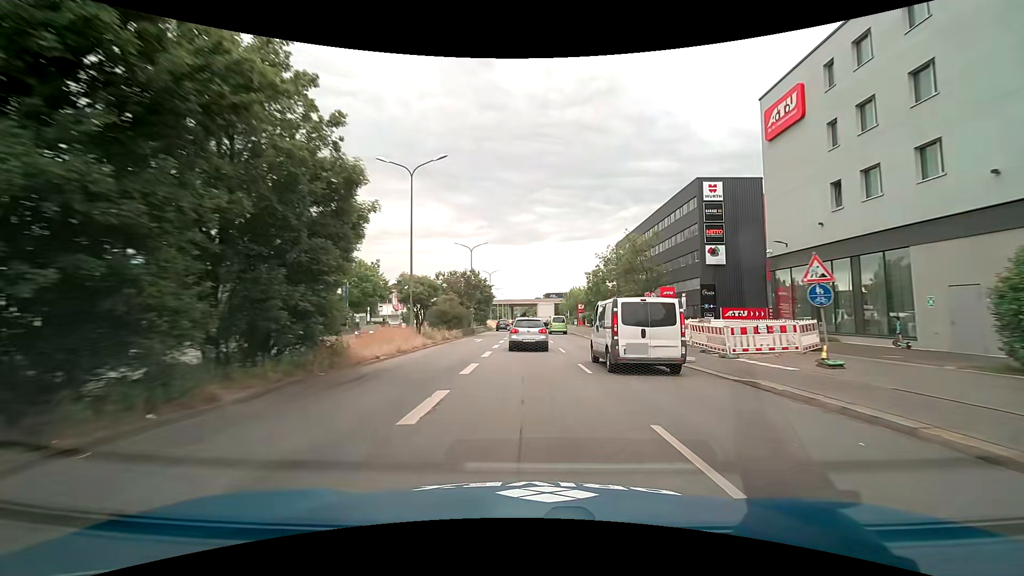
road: primary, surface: asphalt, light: Day
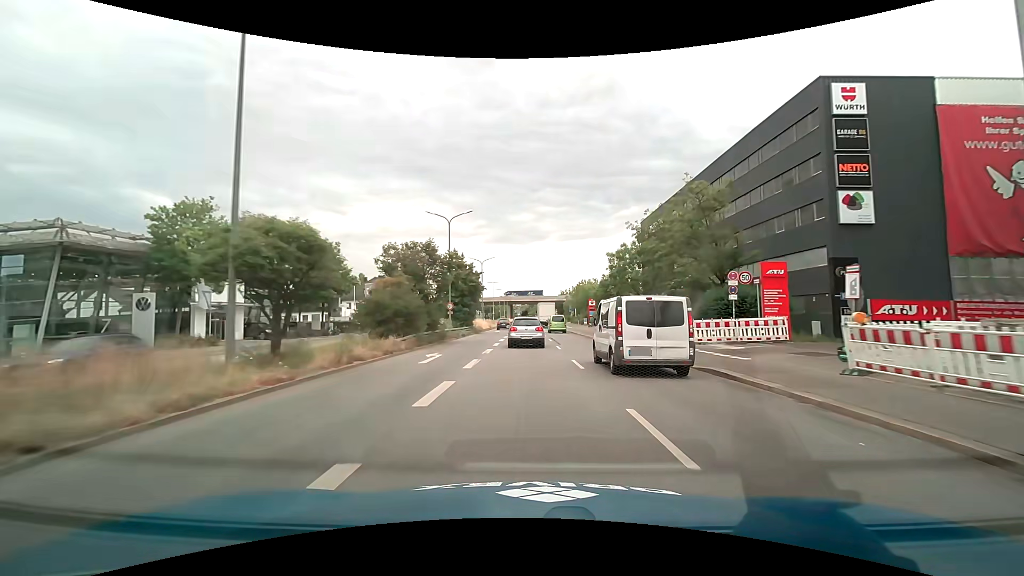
(0.0, +16.9) m; 0°
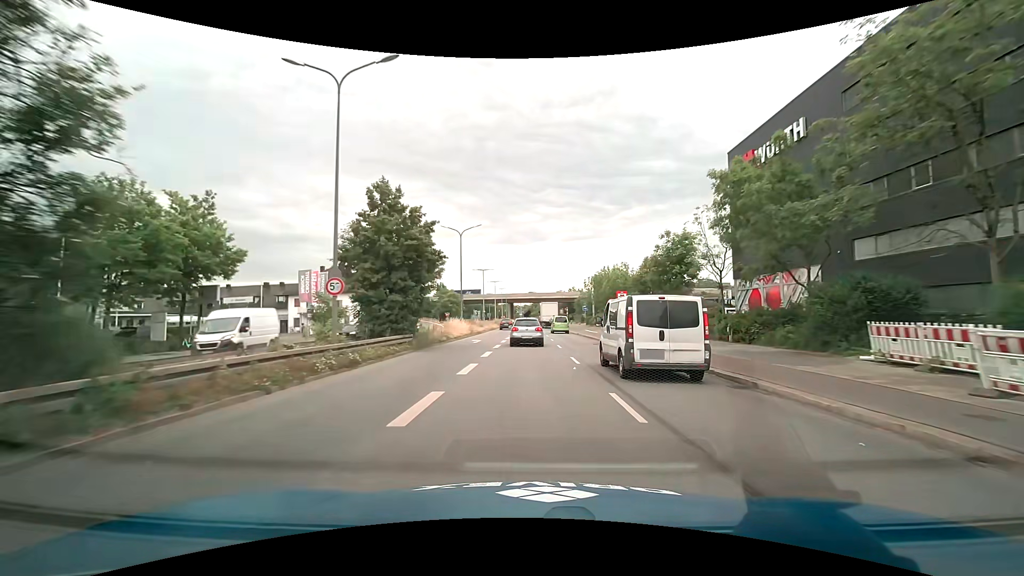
(-0.1, +25.4) m; 0°
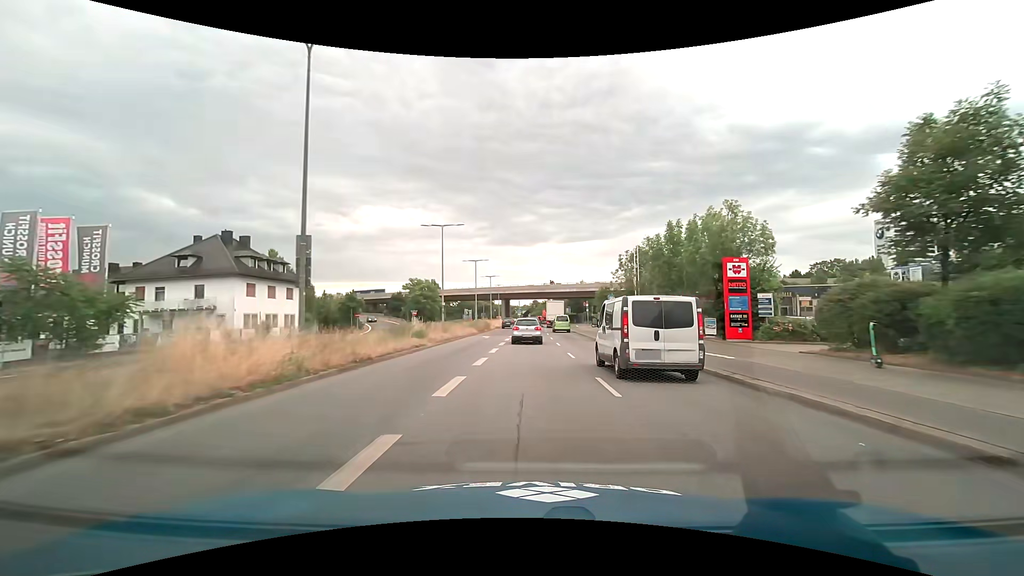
(+0.1, +33.6) m; 0°
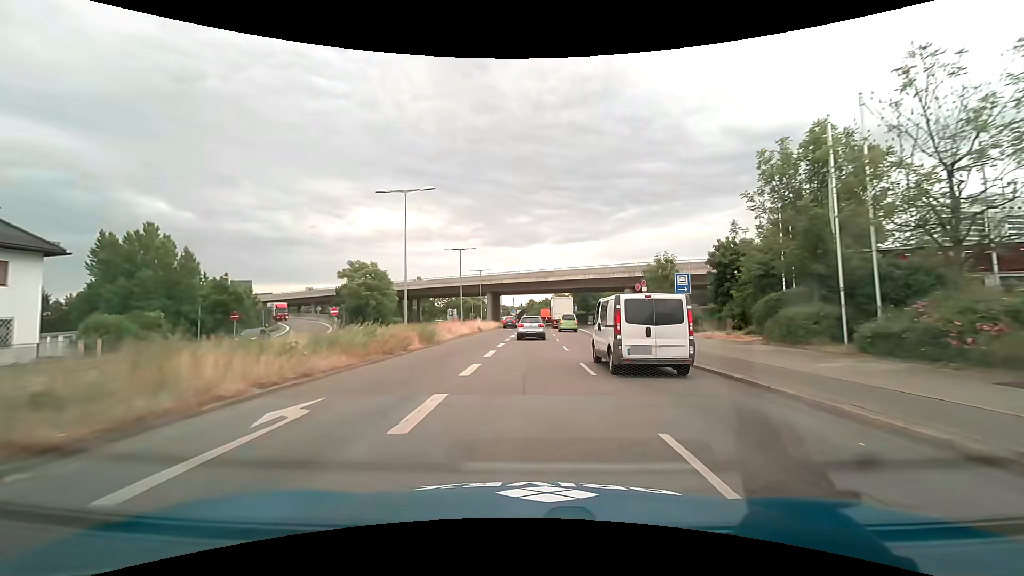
(+0.2, +33.0) m; +1°
(0, +10) (0, +20) (0, +30) (0, +40) (+1, +50) (+1, +60) (+1, +70) (+1, +80) (+1, +90) (+1, +100) m
